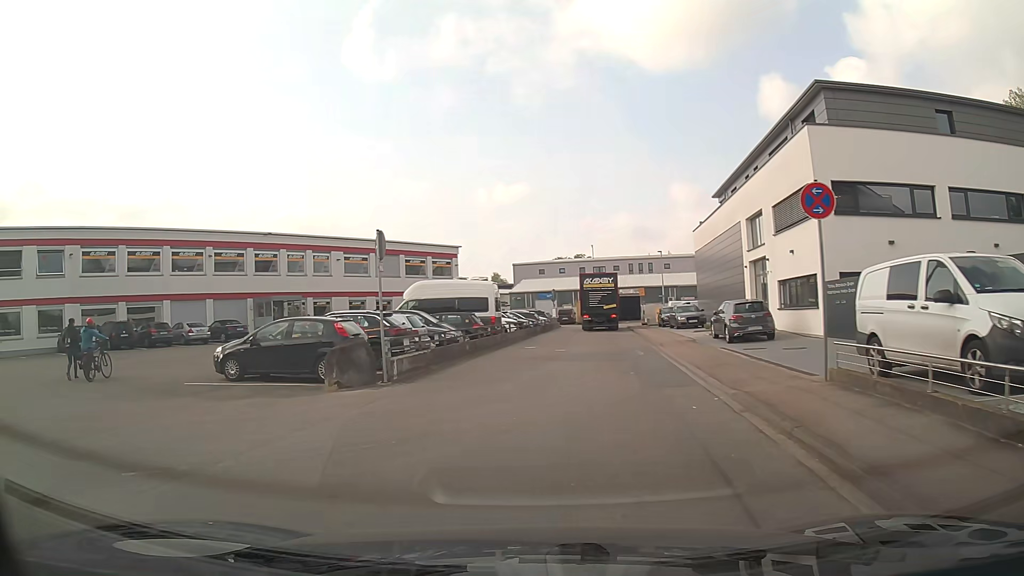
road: unclassified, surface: asphalt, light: Day
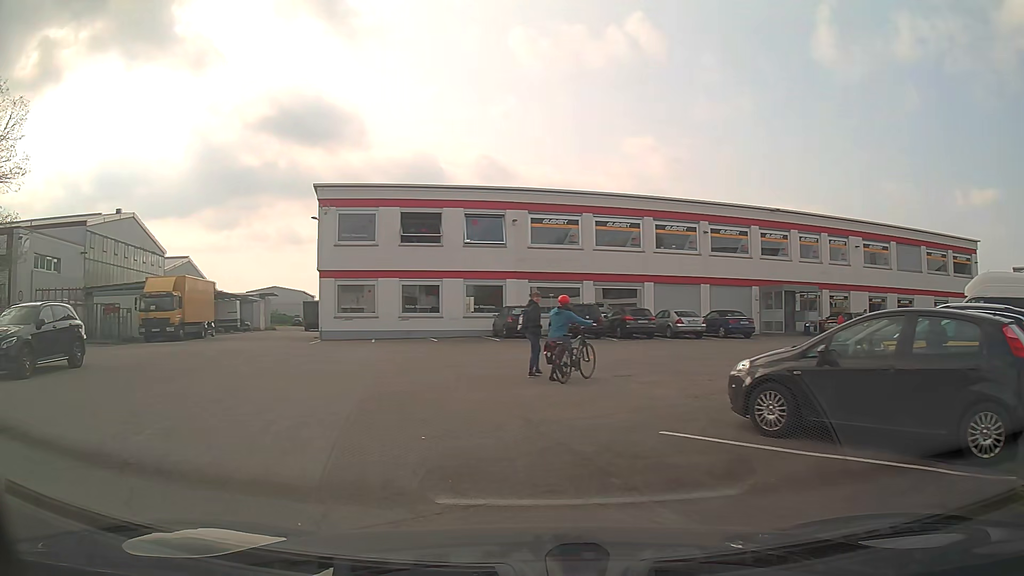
(-3.0, +8.1) m; -42°
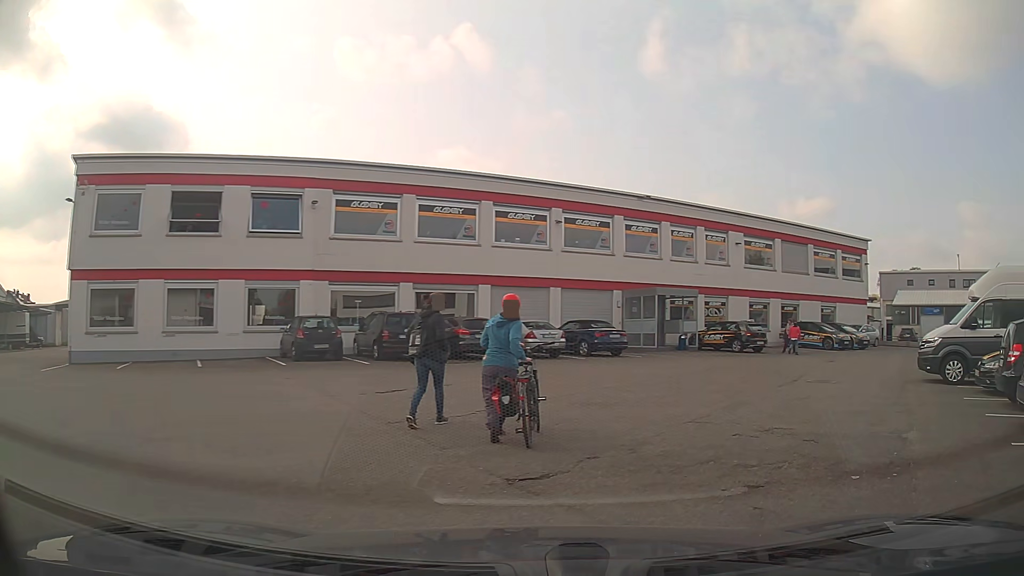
(0.0, +8.7) m; +17°
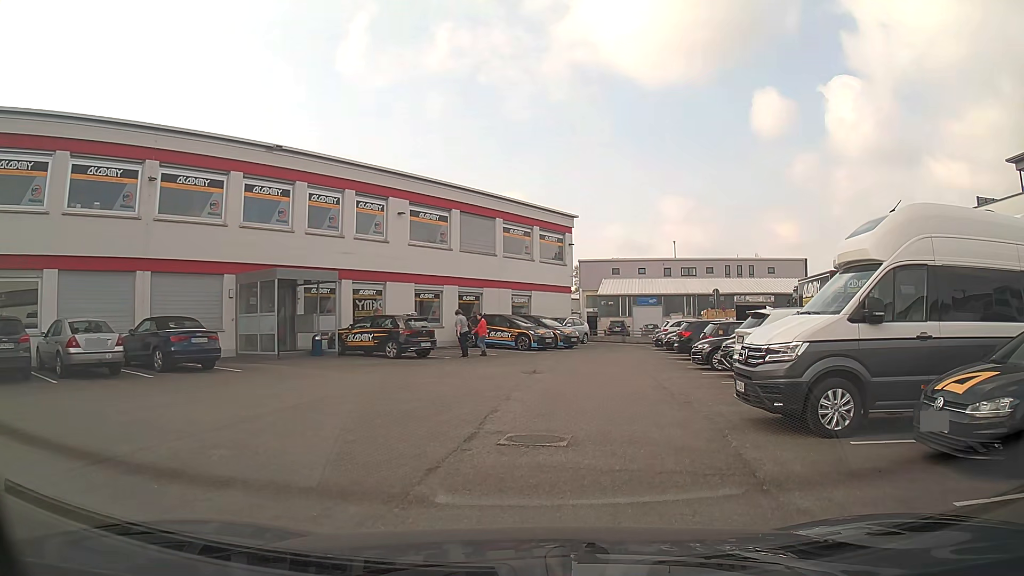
(+2.8, +8.8) m; +27°
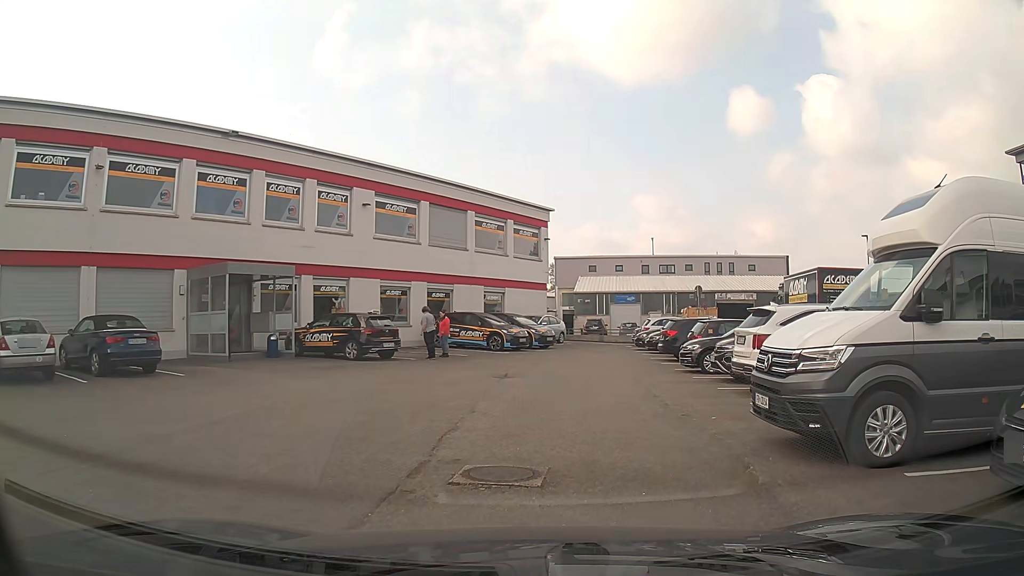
(0.0, +1.8) m; +1°
